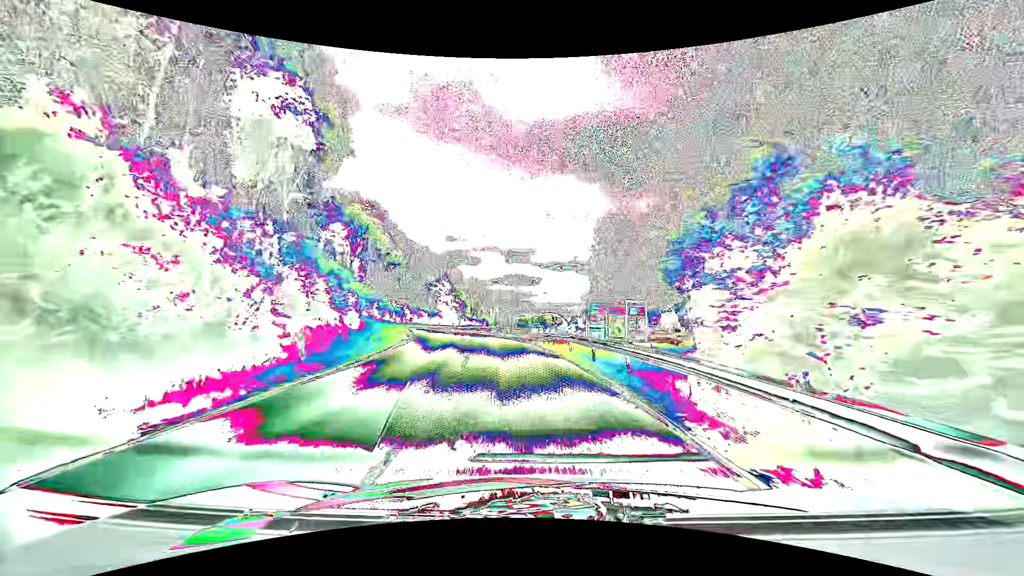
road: tertiary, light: Day
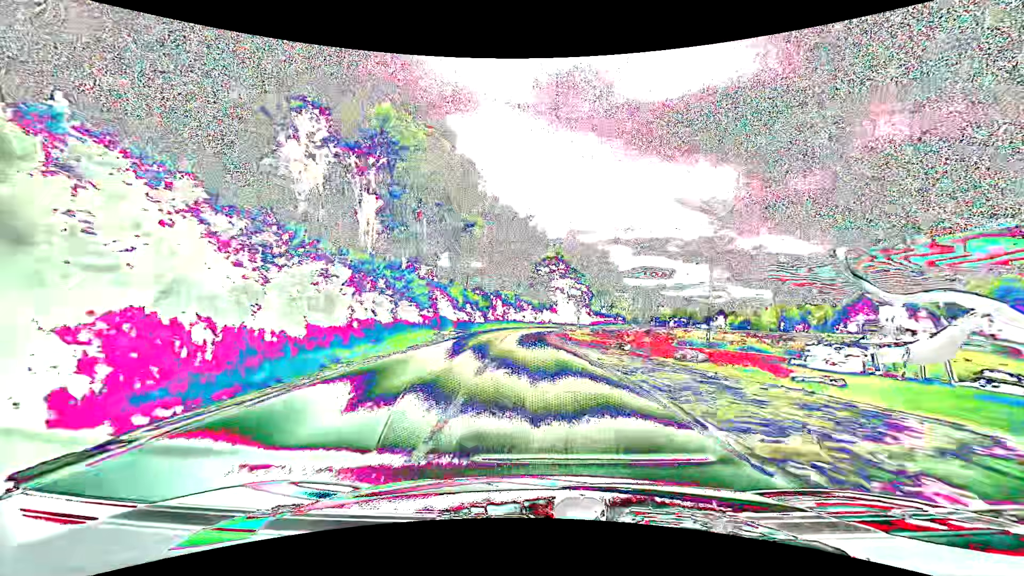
(-5.2, +39.2) m; -14°
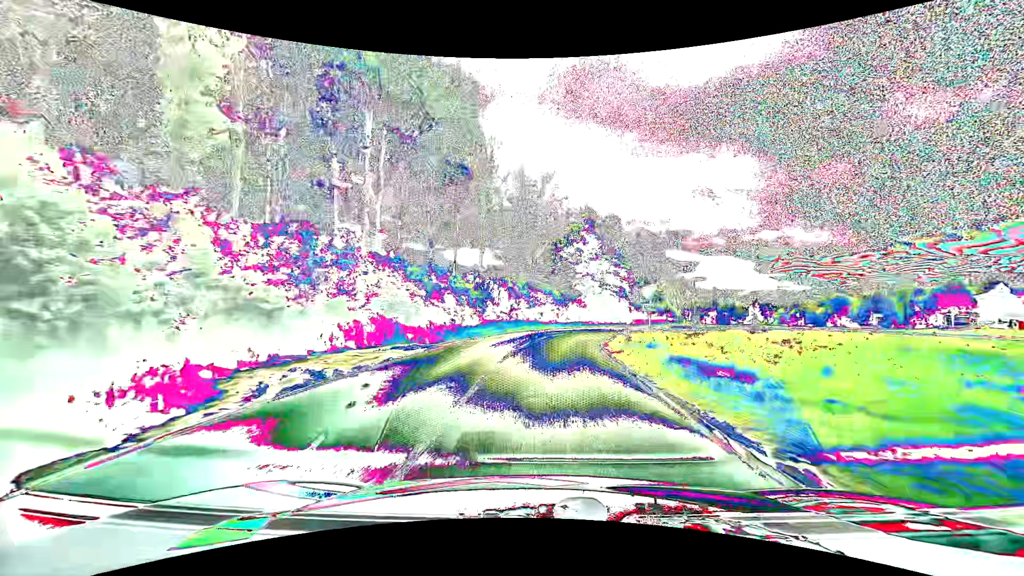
(-0.5, +21.2) m; -2°
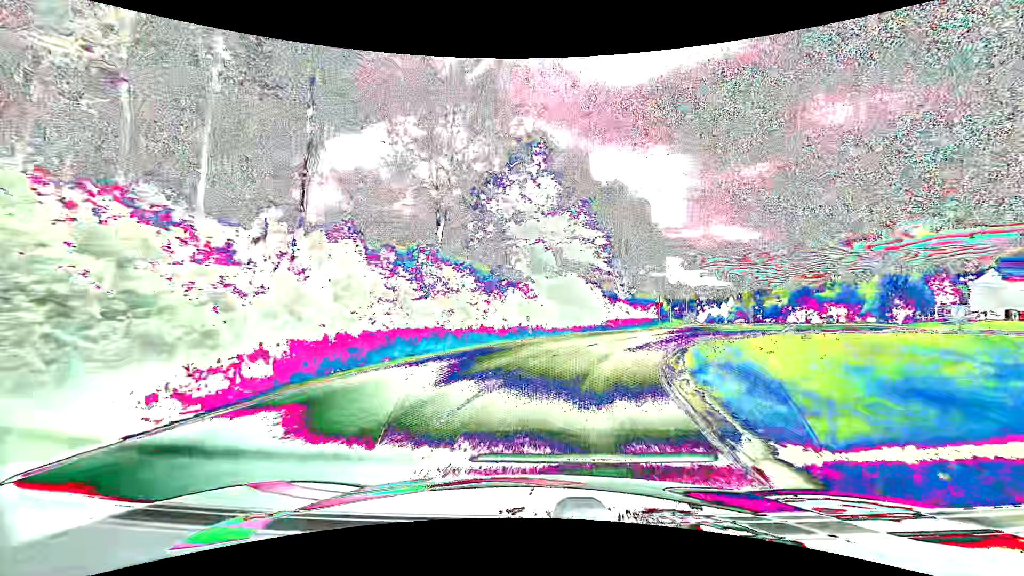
(+1.2, +25.6) m; +7°
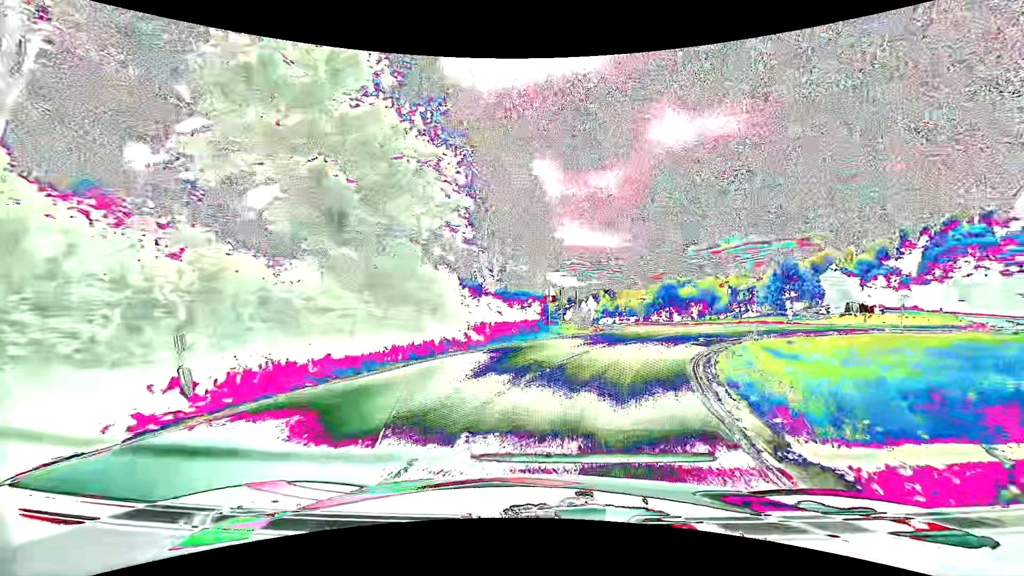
(+2.0, +16.9) m; +15°
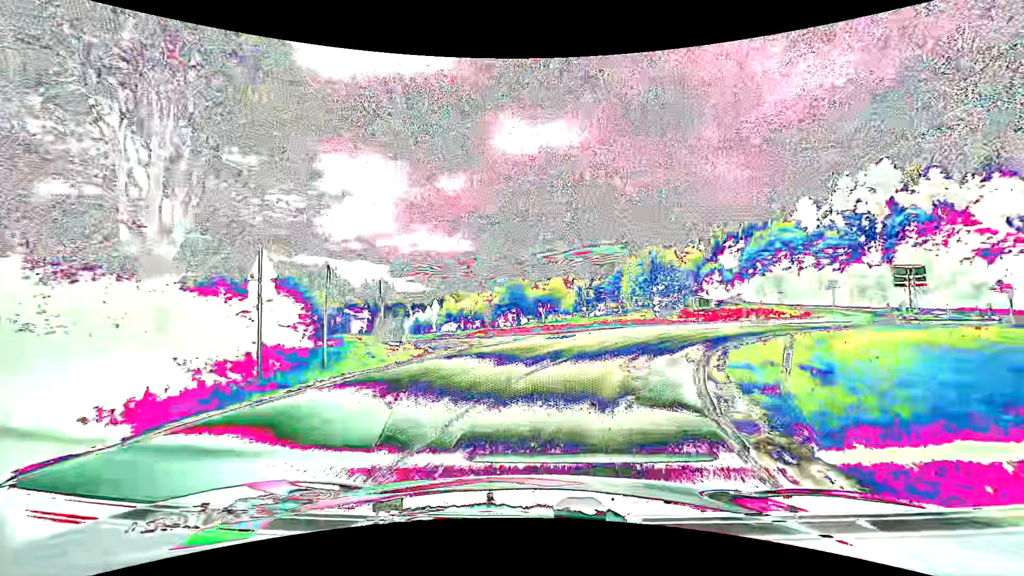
(+2.3, +15.1) m; +17°
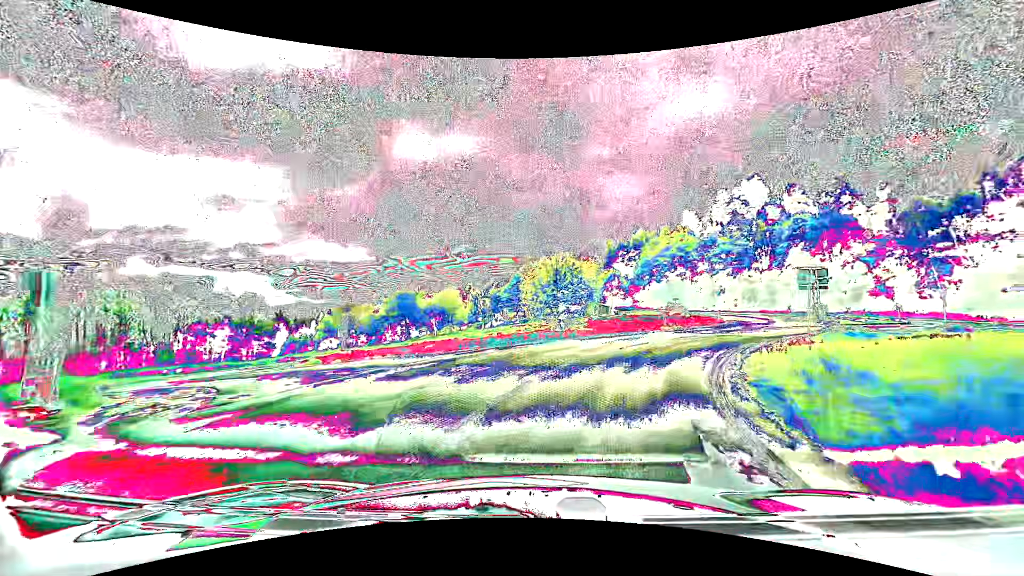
(+1.0, +9.4) m; +12°
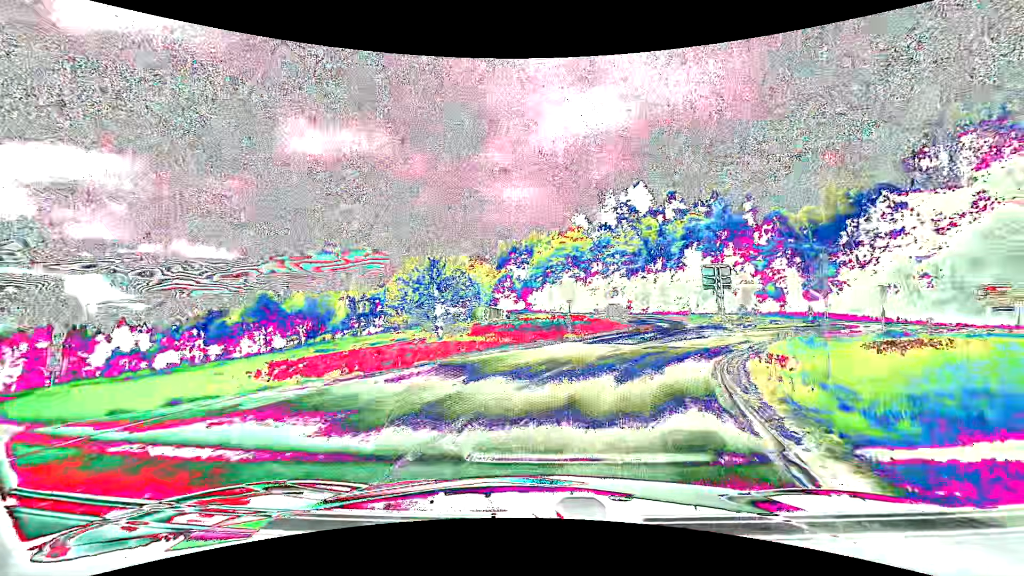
(+0.9, +9.0) m; +12°
(+1, +10) (+5, +19) (+10, +28) (+18, +34) (+25, +41) (+25, +51) (+21, +60) (+16, +69) (+10, +77) (+5, +86) m
